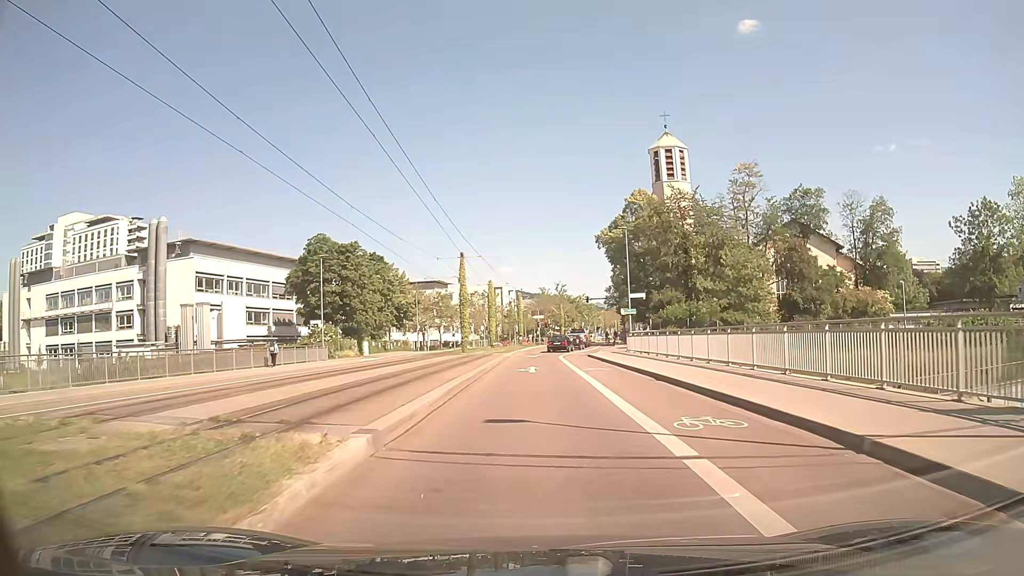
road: secondary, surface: asphalt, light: Day
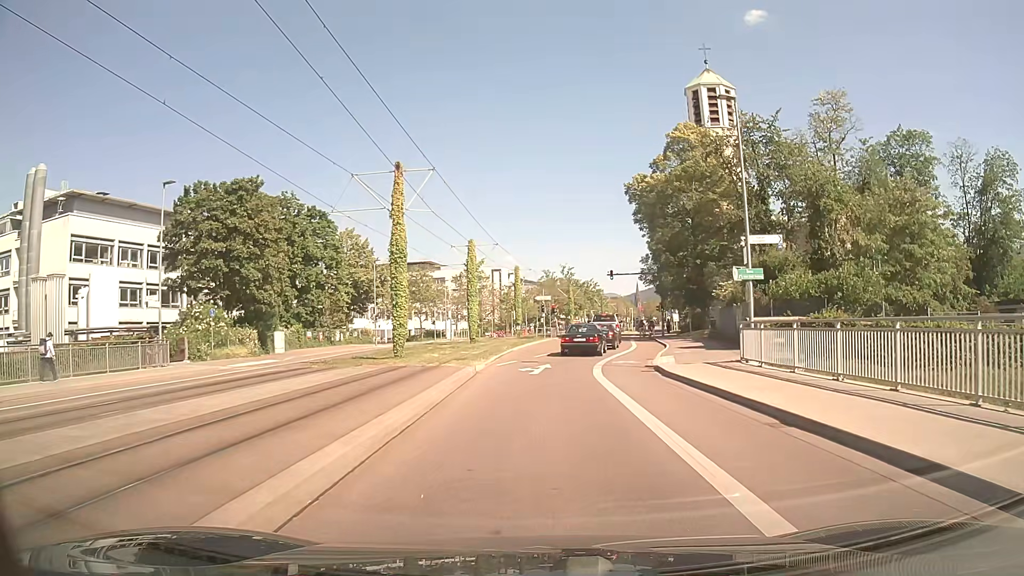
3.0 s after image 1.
(-0.1, +24.7) m; 0°
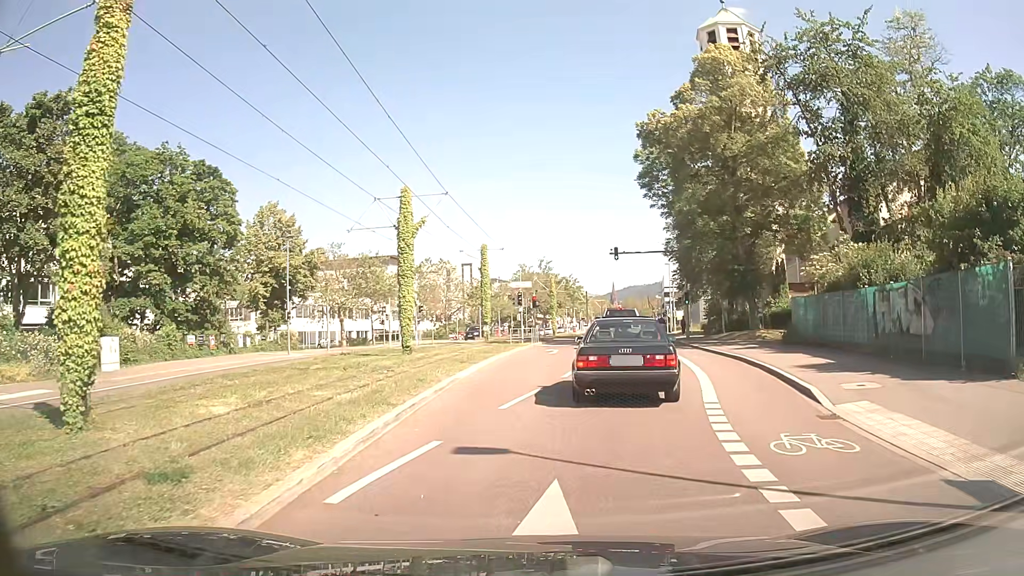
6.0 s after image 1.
(0.0, +17.8) m; +2°
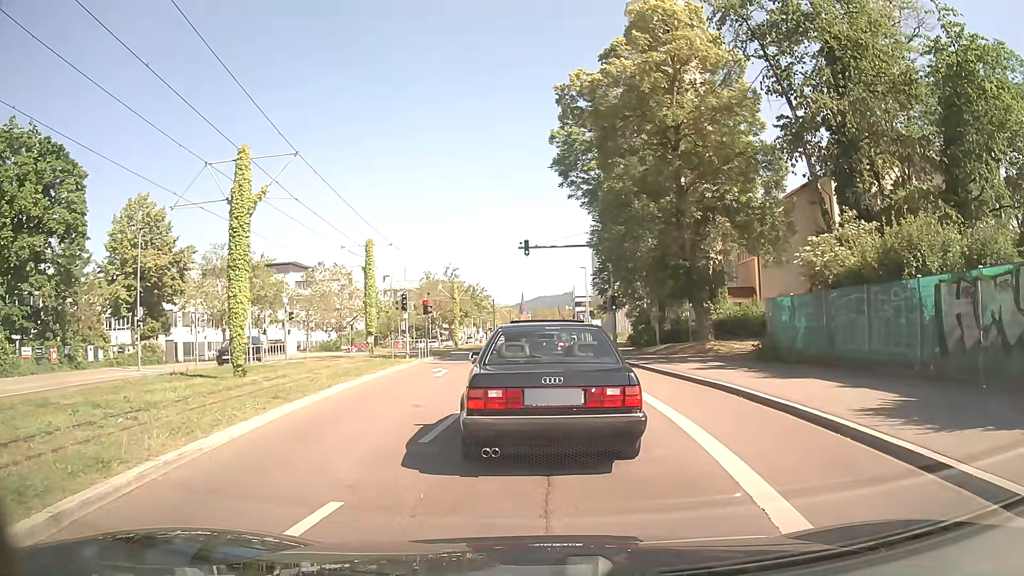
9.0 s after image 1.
(+0.7, +8.3) m; +9°
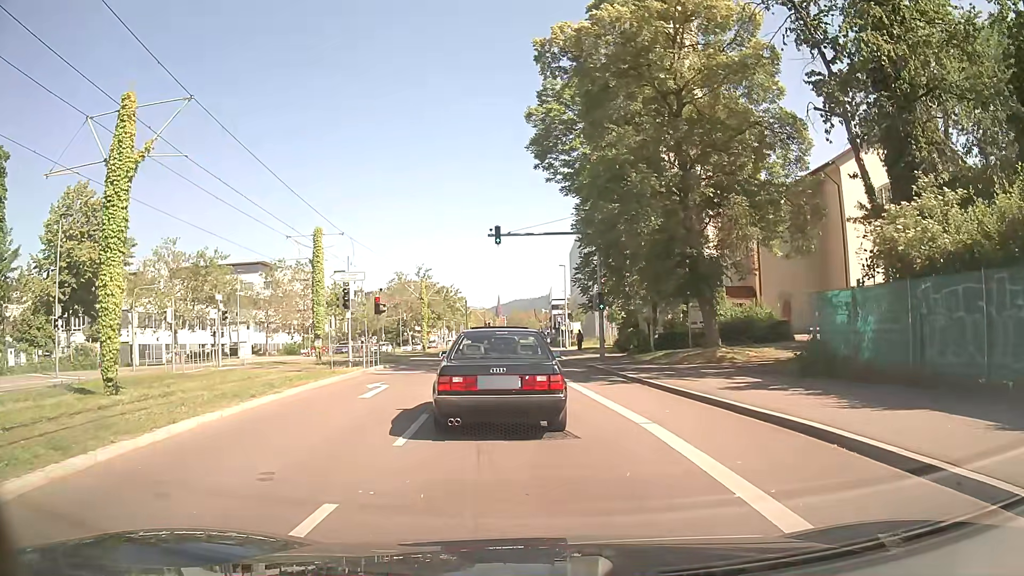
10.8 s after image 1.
(0.0, +6.1) m; 0°
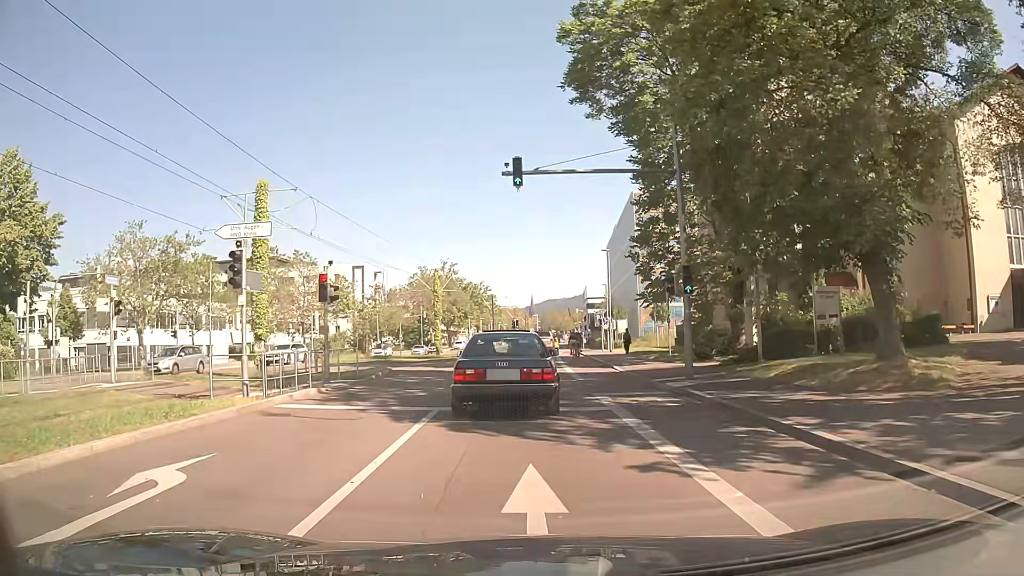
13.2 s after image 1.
(-0.2, +12.3) m; -3°
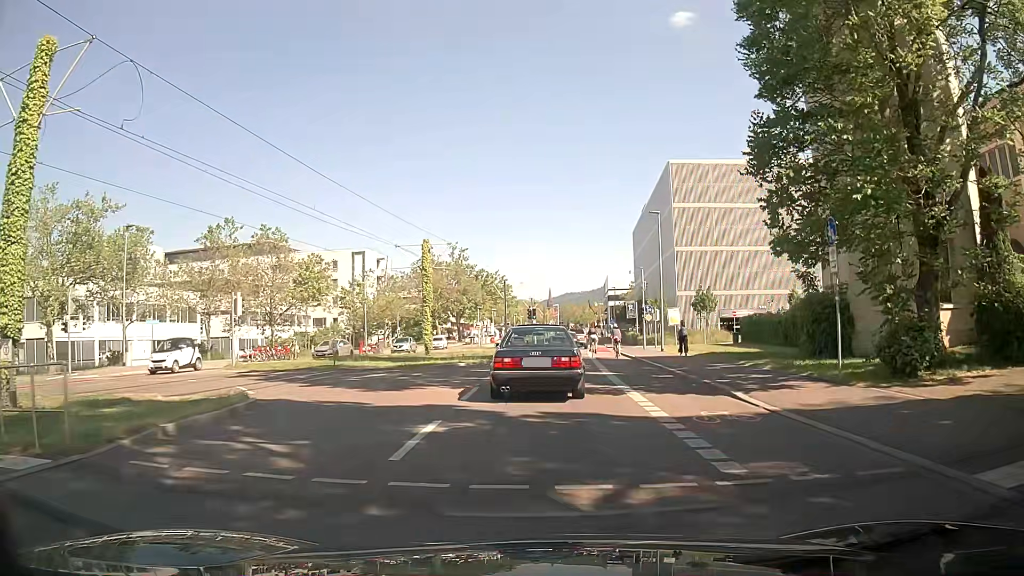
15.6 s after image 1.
(-0.3, +14.9) m; -2°
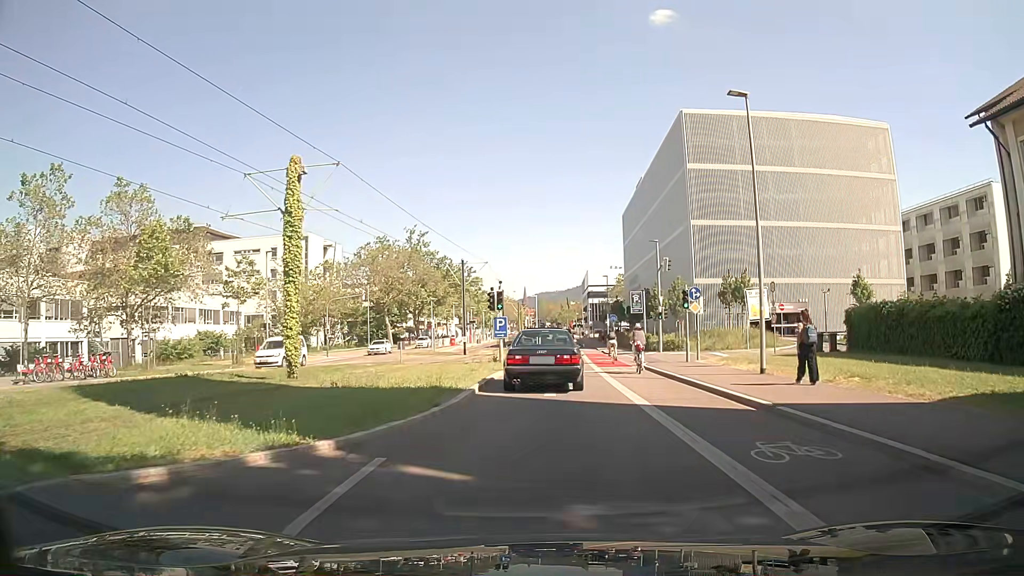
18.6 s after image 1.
(+0.4, +21.1) m; +2°
